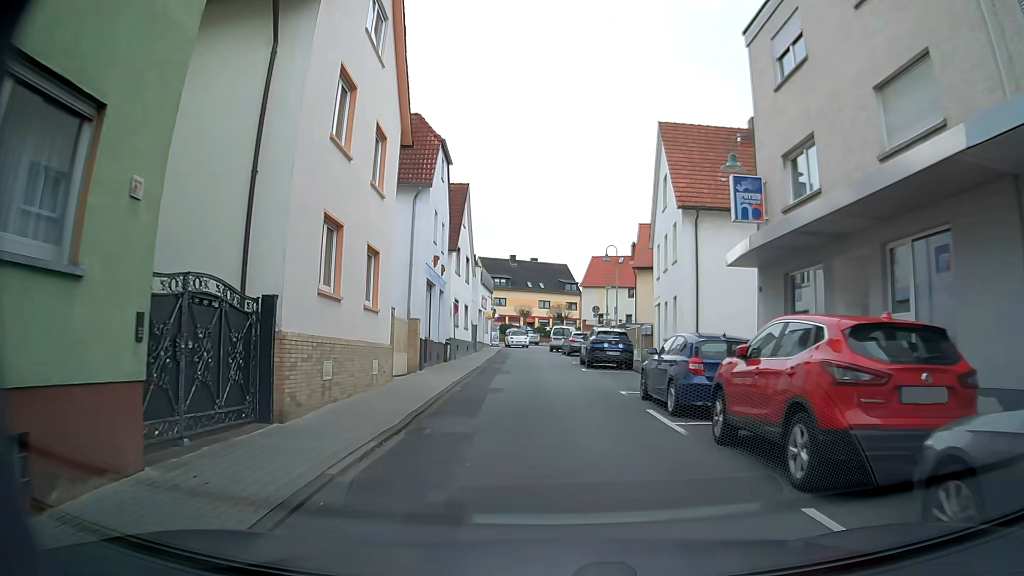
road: residential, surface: asphalt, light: Day
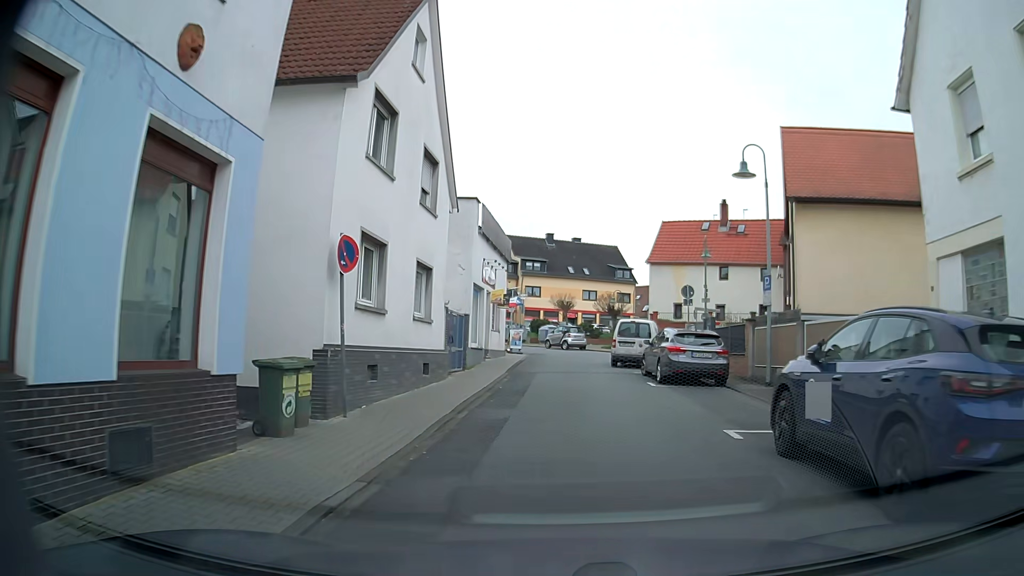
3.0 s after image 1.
(-1.0, +22.0) m; -4°
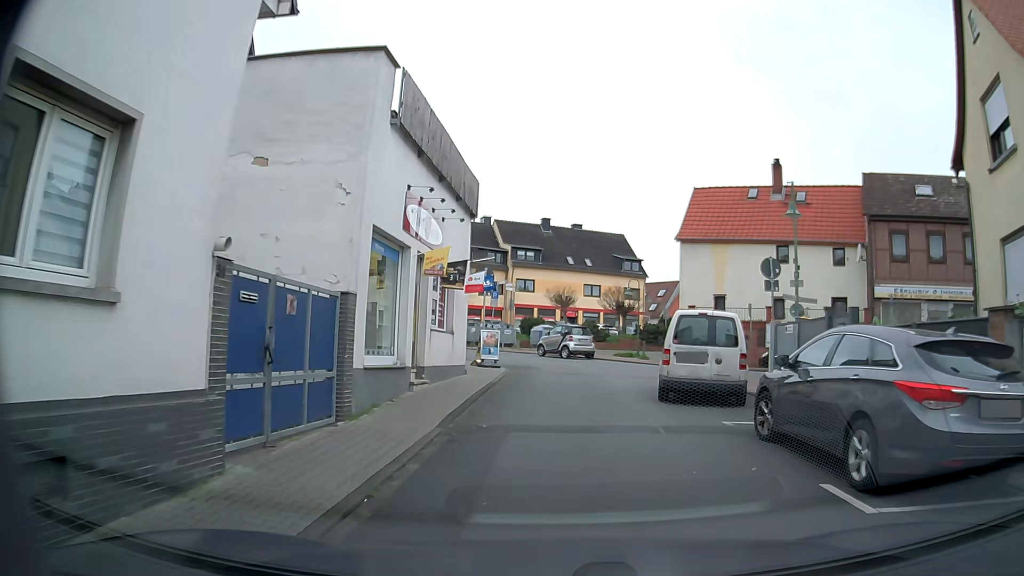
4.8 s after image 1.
(+0.1, +12.2) m; 0°
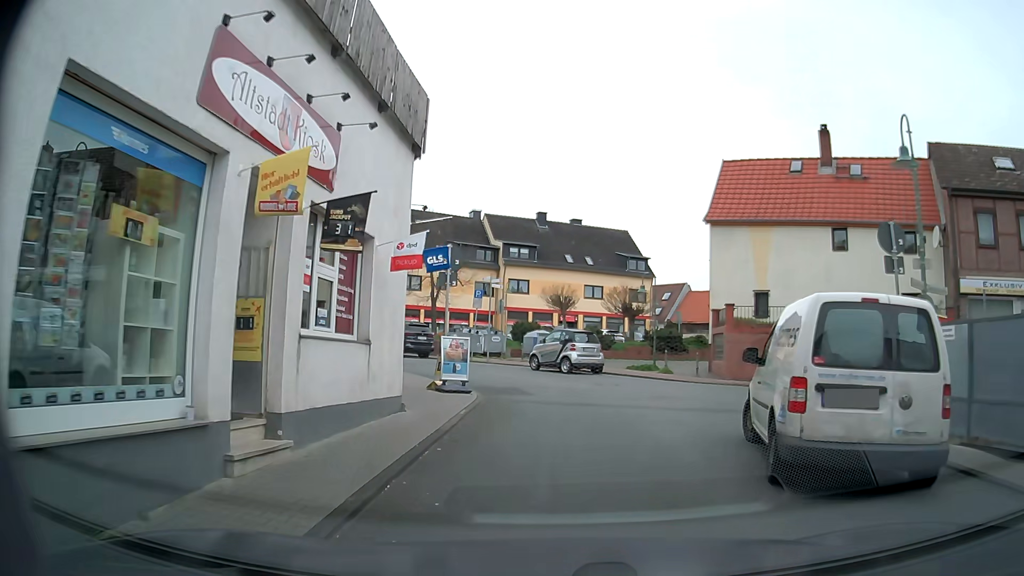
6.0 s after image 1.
(+0.1, +7.1) m; +1°
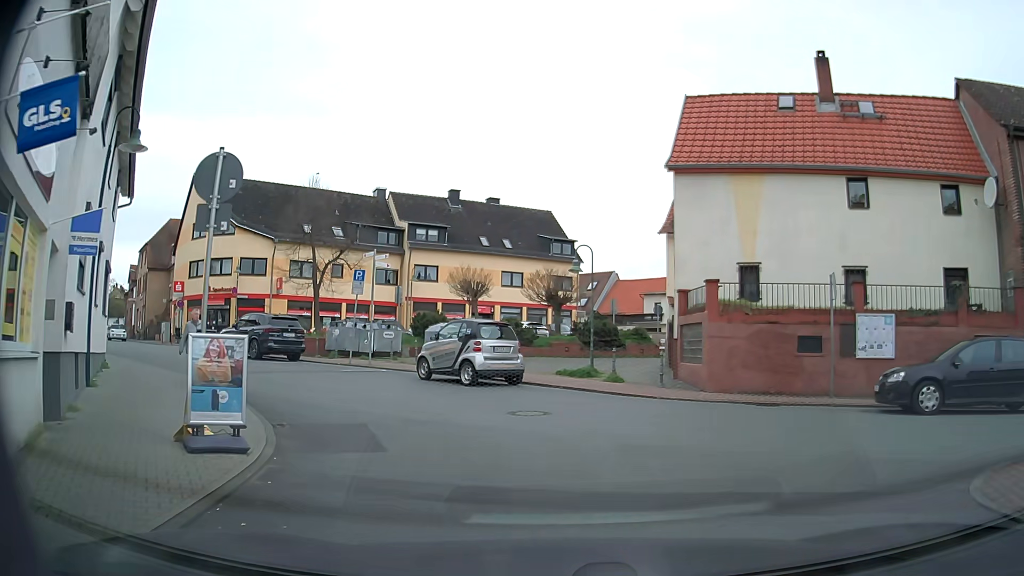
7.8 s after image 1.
(+0.3, +7.6) m; +10°
